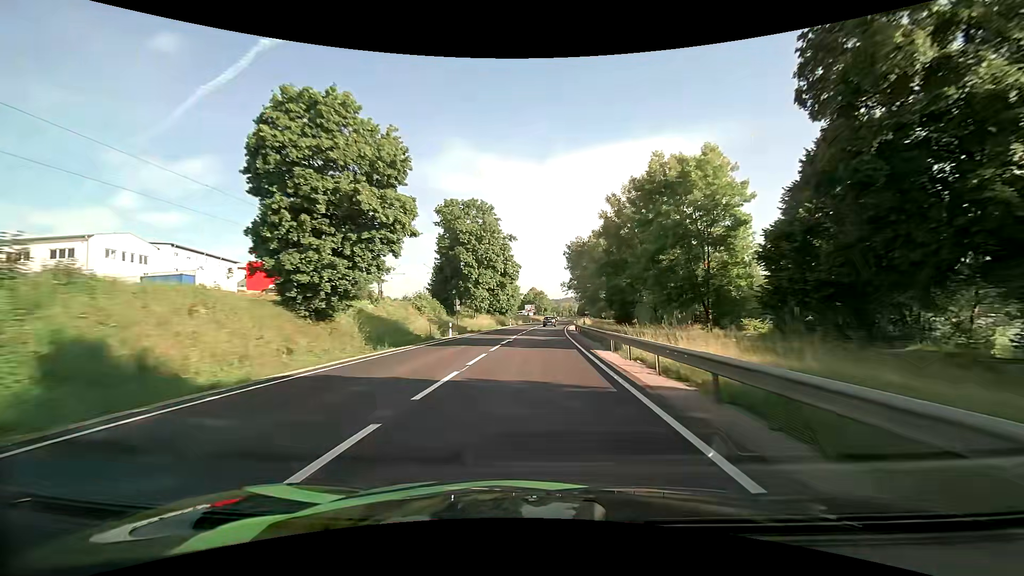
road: primary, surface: asphalt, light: Day
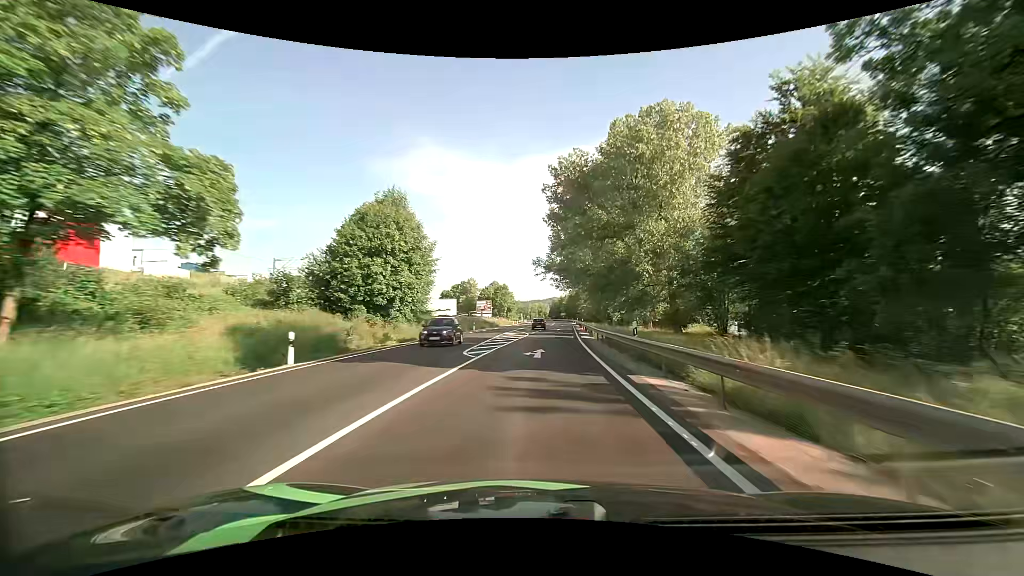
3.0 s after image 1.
(+1.7, +68.6) m; +3°
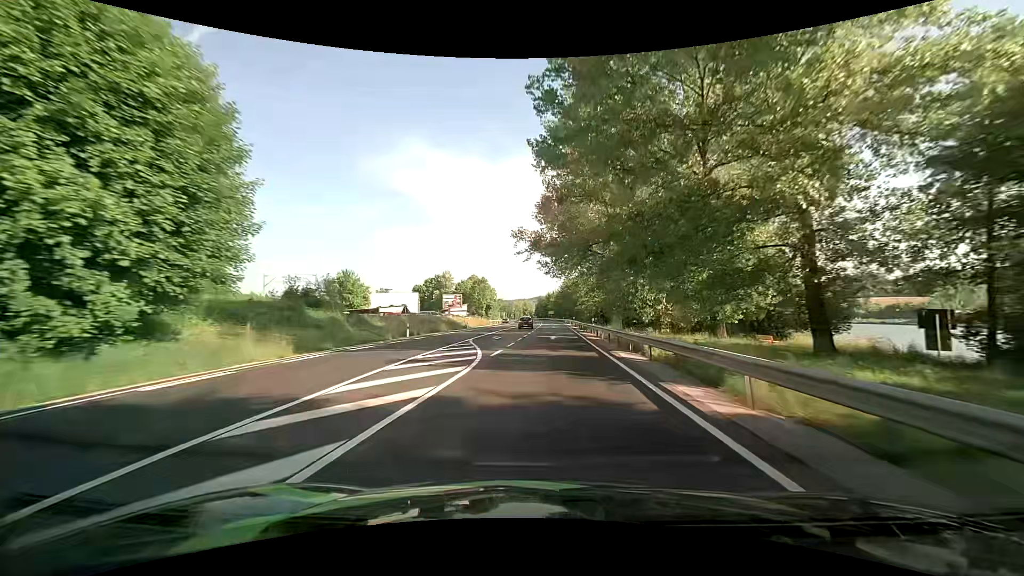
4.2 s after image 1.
(+0.4, +28.5) m; +2°
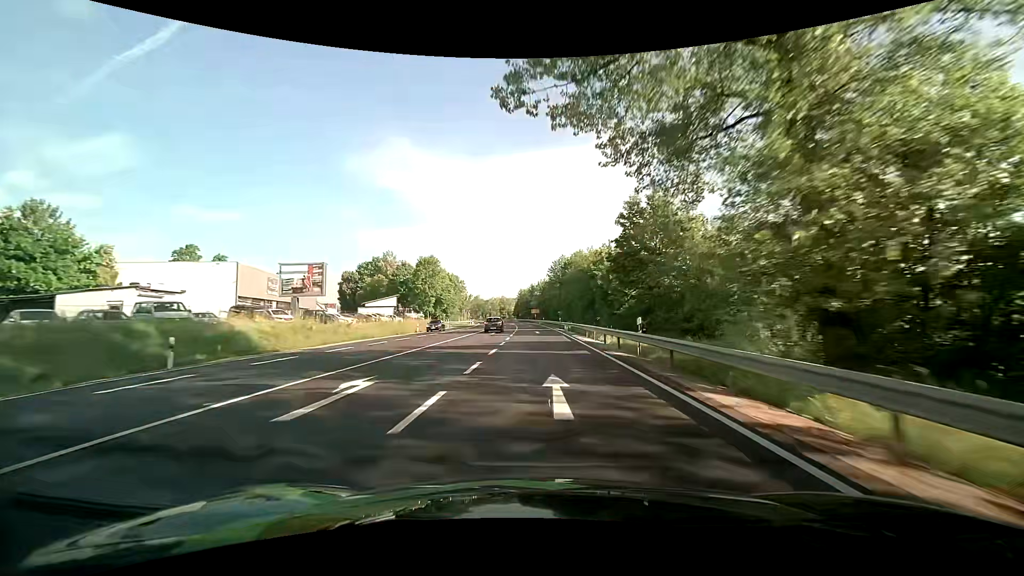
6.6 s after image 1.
(+1.1, +59.4) m; +2°
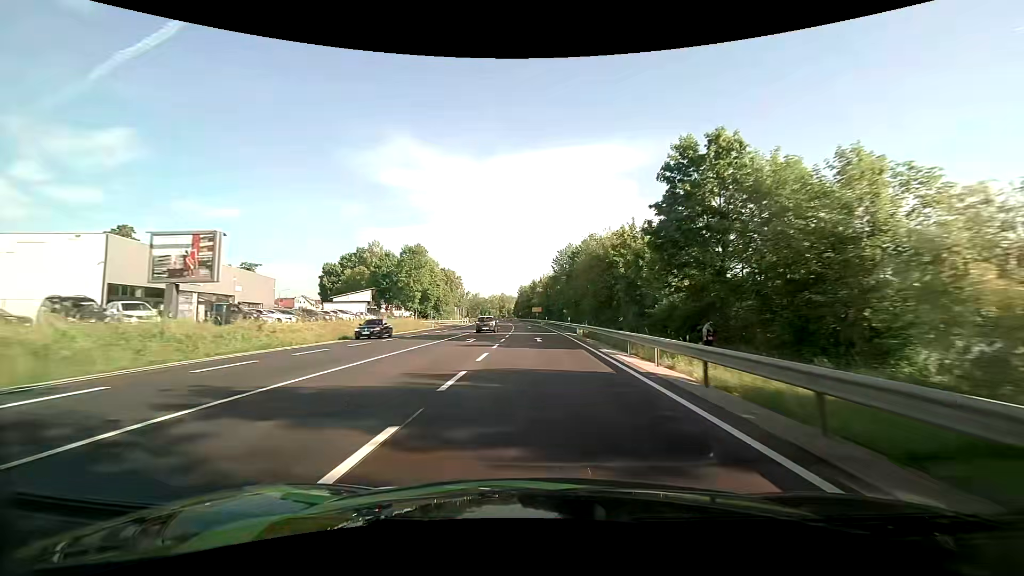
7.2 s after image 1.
(0.0, +14.9) m; 0°
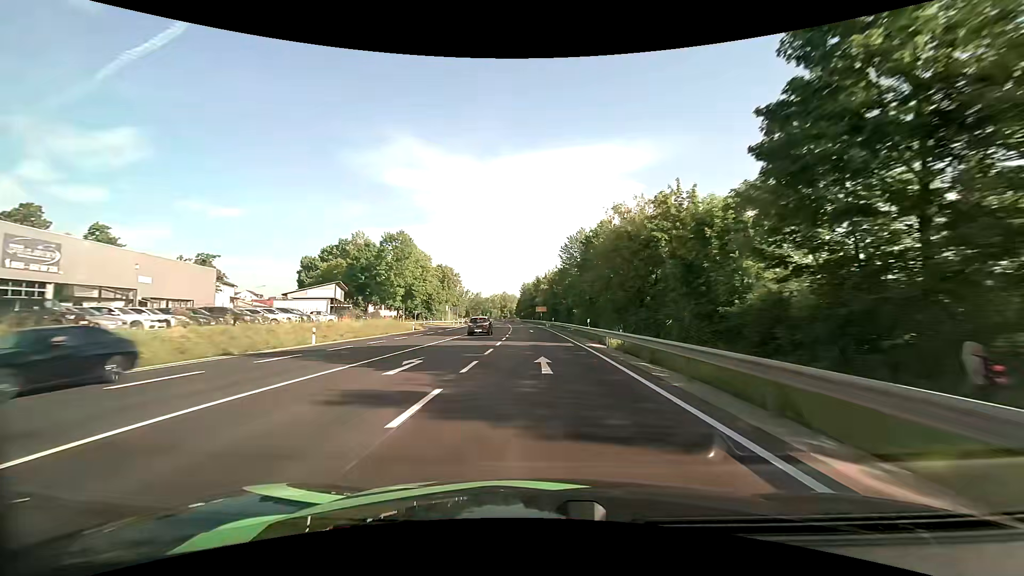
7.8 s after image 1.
(0.0, +14.9) m; 0°
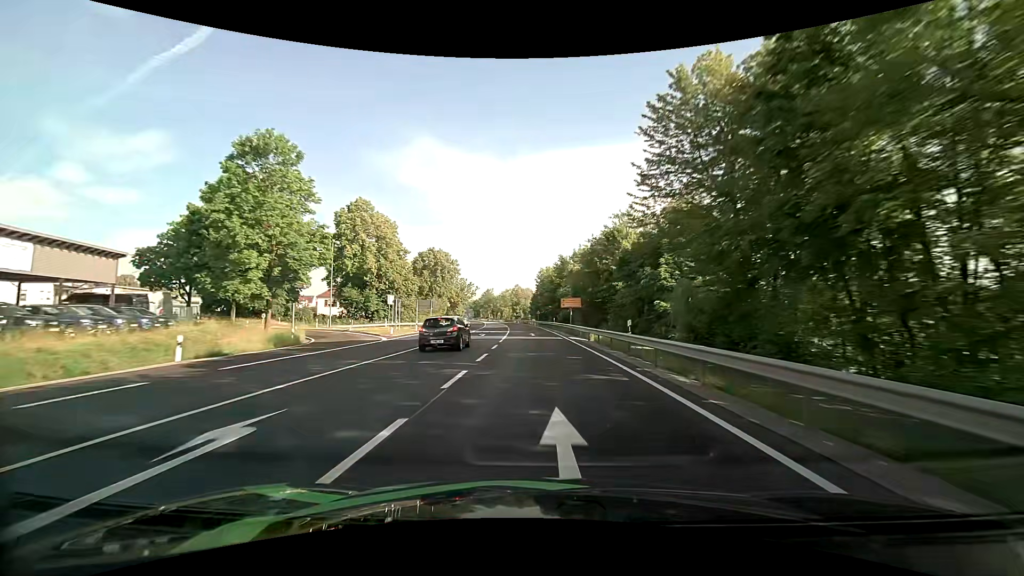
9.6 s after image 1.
(-0.9, +44.8) m; -2°
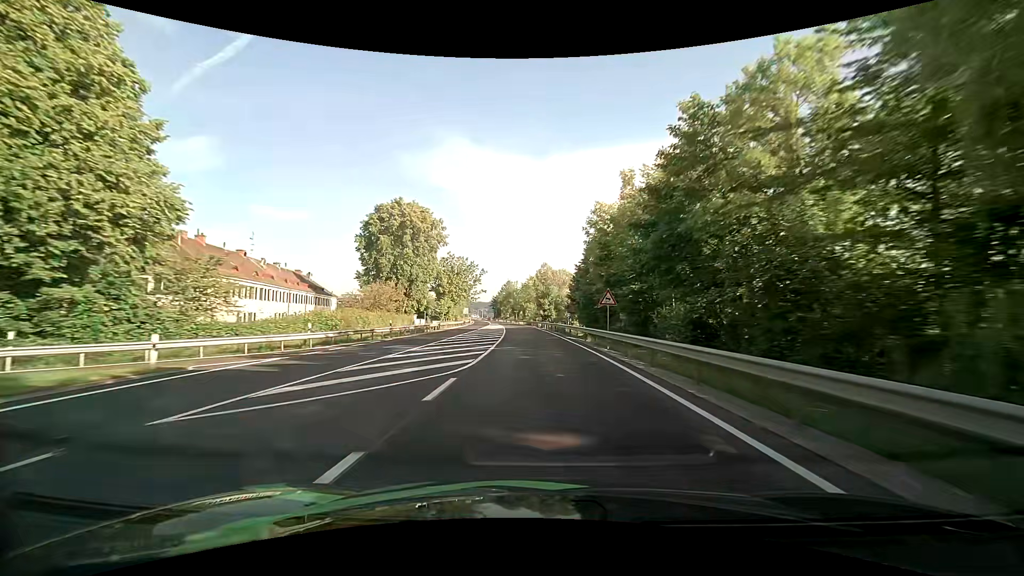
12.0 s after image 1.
(-1.9, +59.8) m; -4°
(0, +10) (0, +20) (-1, +30) (-1, +40) (-2, +50) (-2, +60) (-3, +70) (-4, +80) (-5, +90) (-7, +100) m
